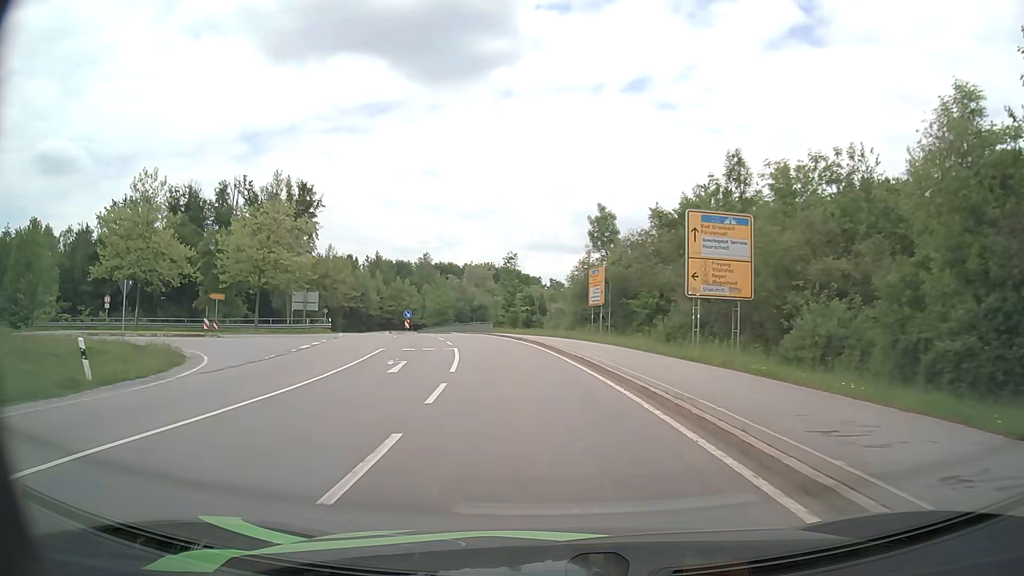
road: secondary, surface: asphalt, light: Day
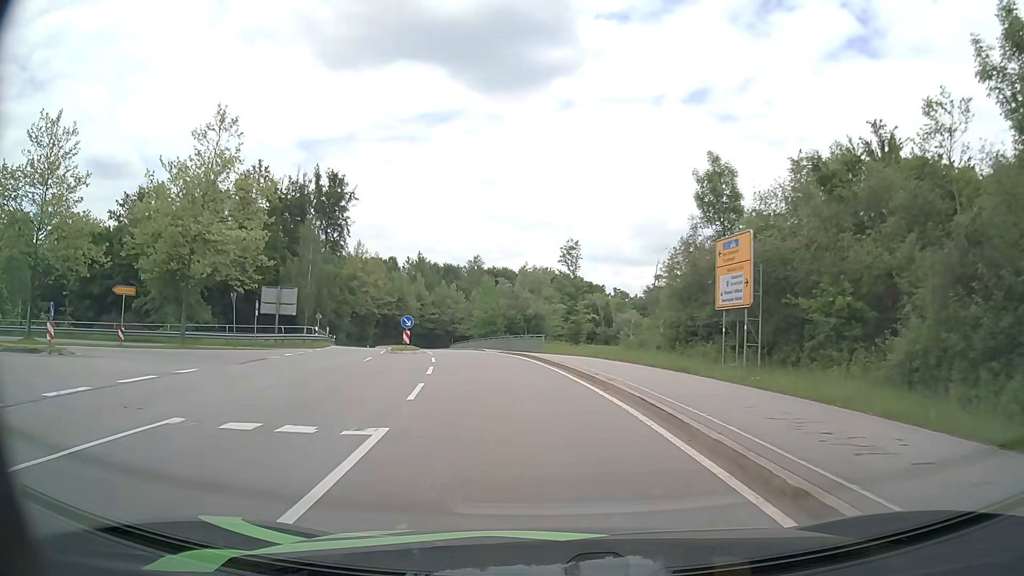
(-0.8, +19.1) m; -5°
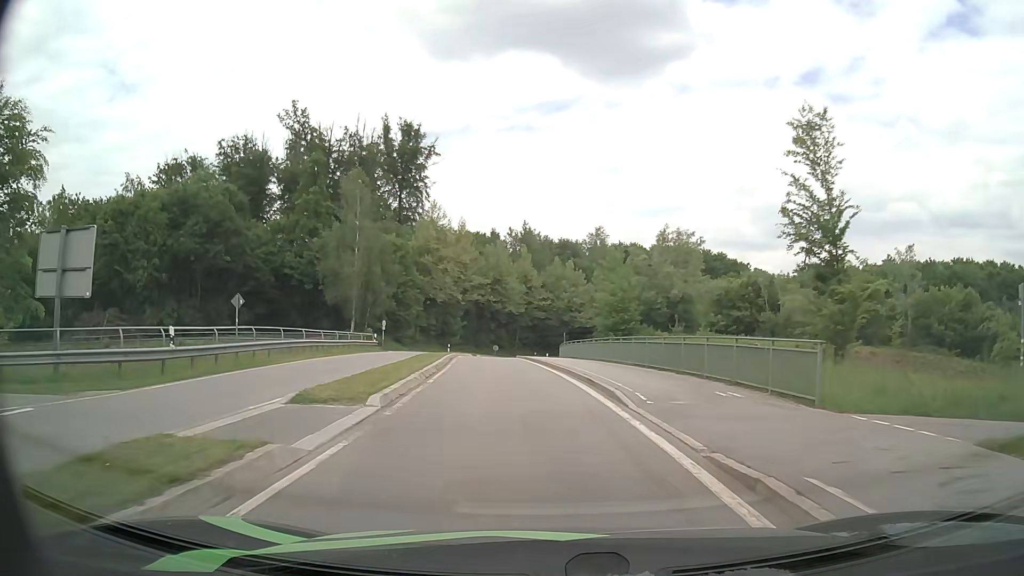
(-2.6, +30.4) m; -10°
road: primary_link
(0, +10) (-1, +20) (-2, +30) (-4, +40) (-5, +50) (-5, +60) (-5, +70) (-3, +80) (+1, +89) (+6, +97) m
